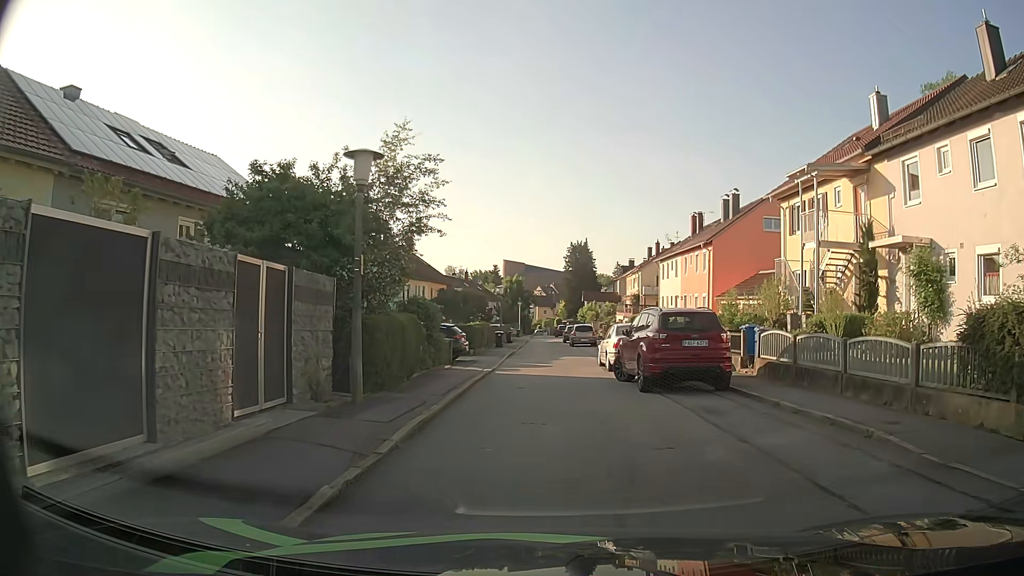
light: Day
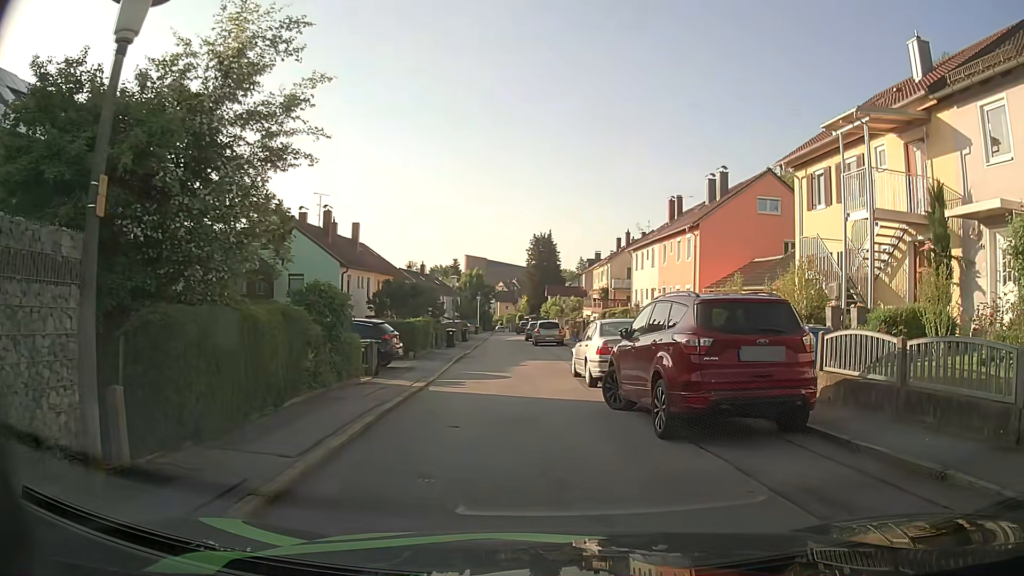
(+0.1, +5.6) m; +4°
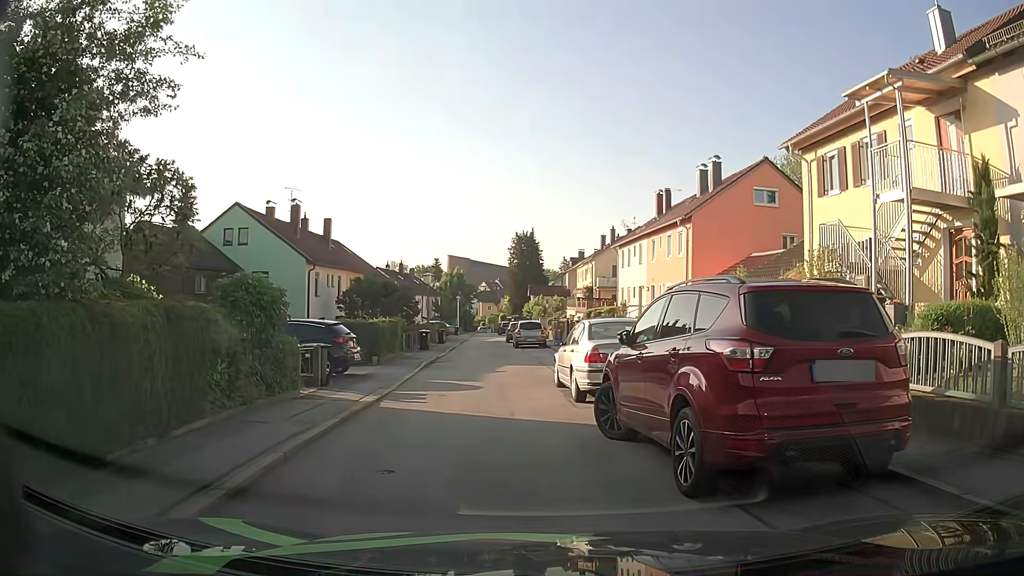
(+0.1, +2.5) m; +1°
